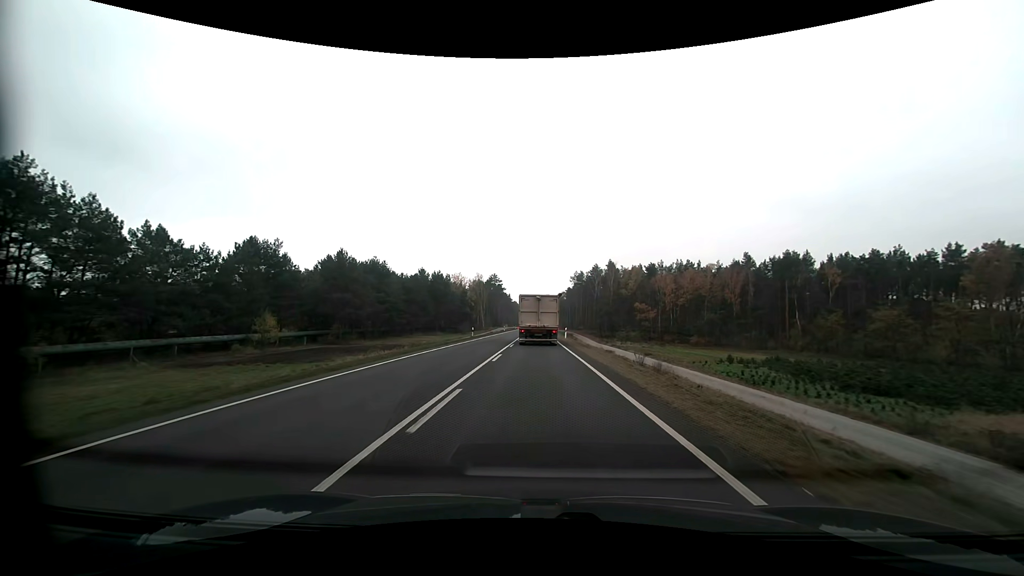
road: primary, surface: asphalt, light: Day
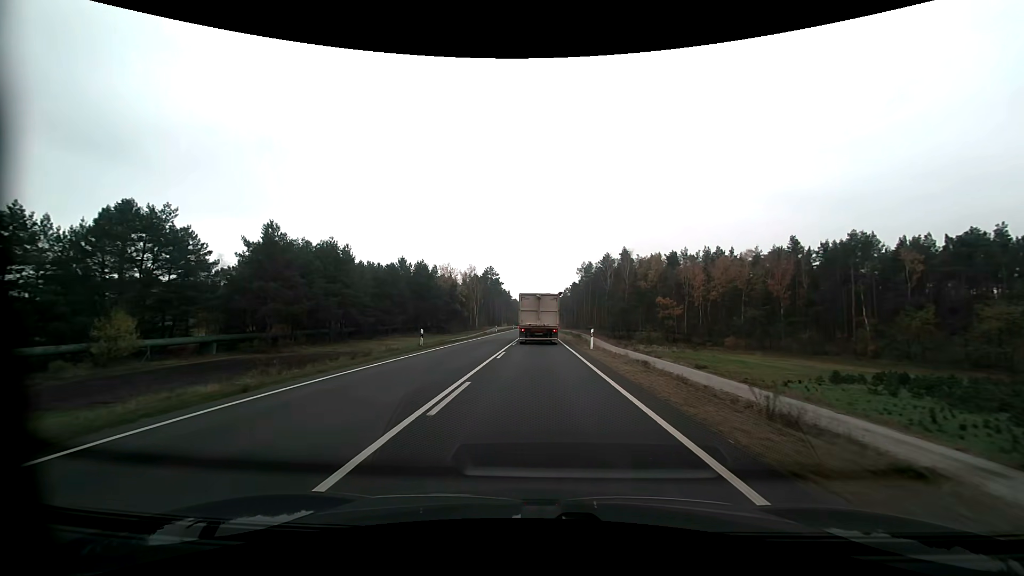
(0.0, +22.9) m; 0°
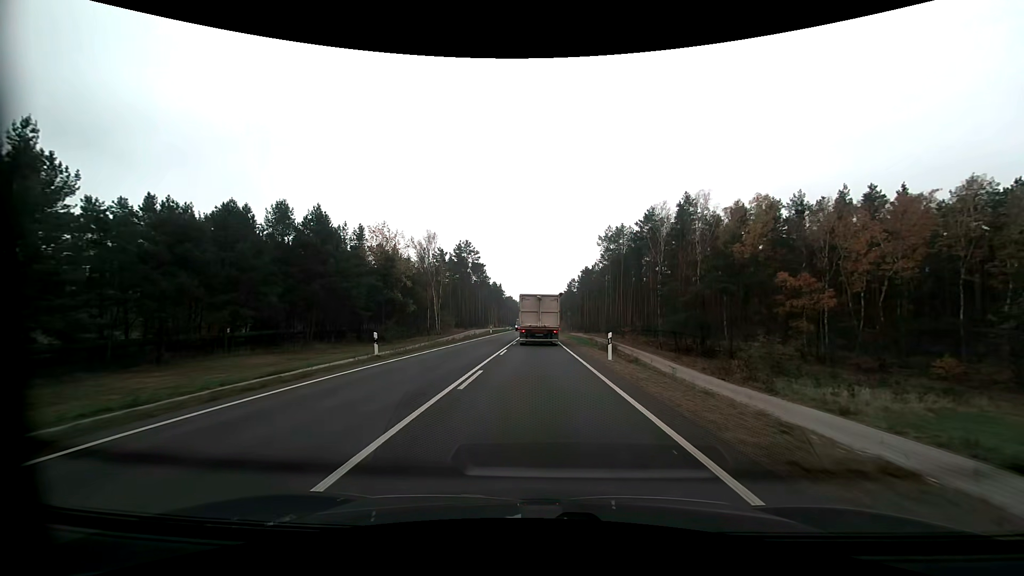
(0.0, +57.1) m; 0°
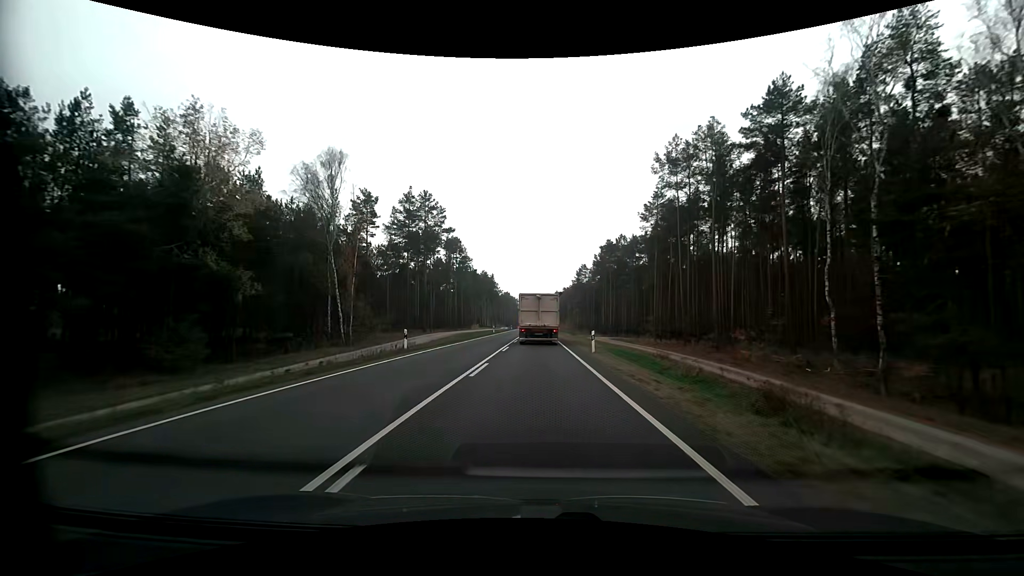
(0.0, +45.6) m; 0°
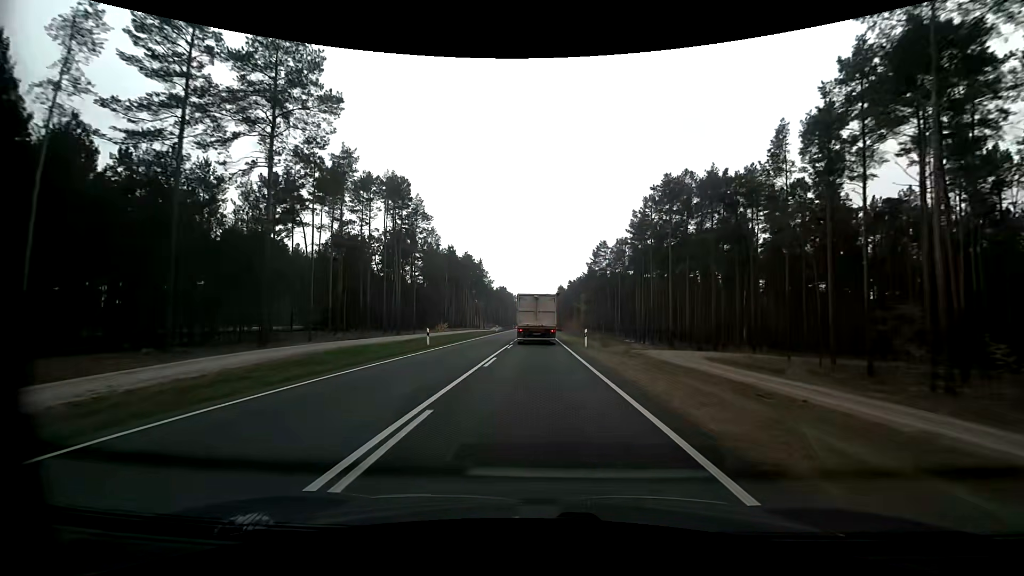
(-0.1, +45.1) m; 0°
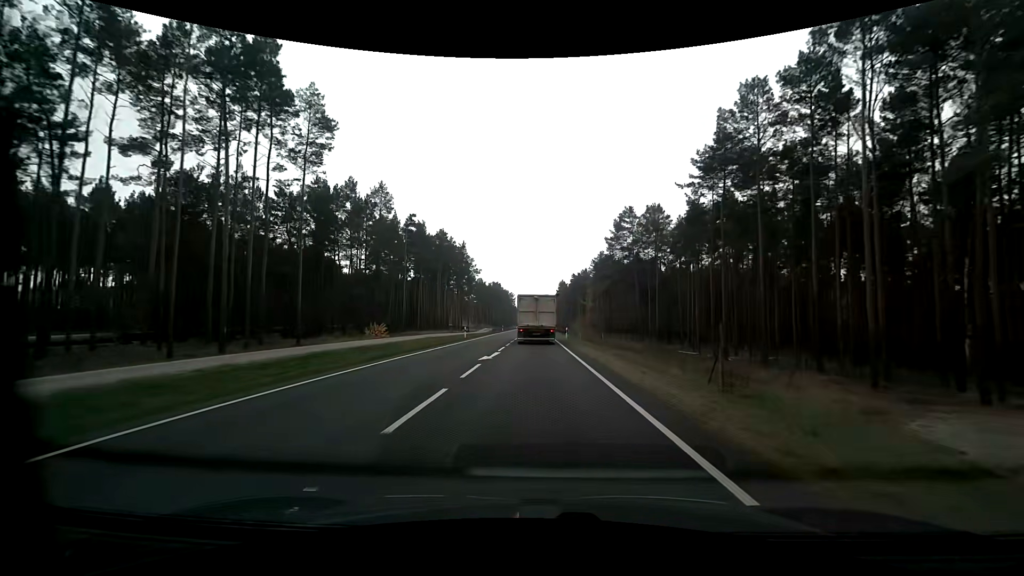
(0.0, +33.5) m; 0°
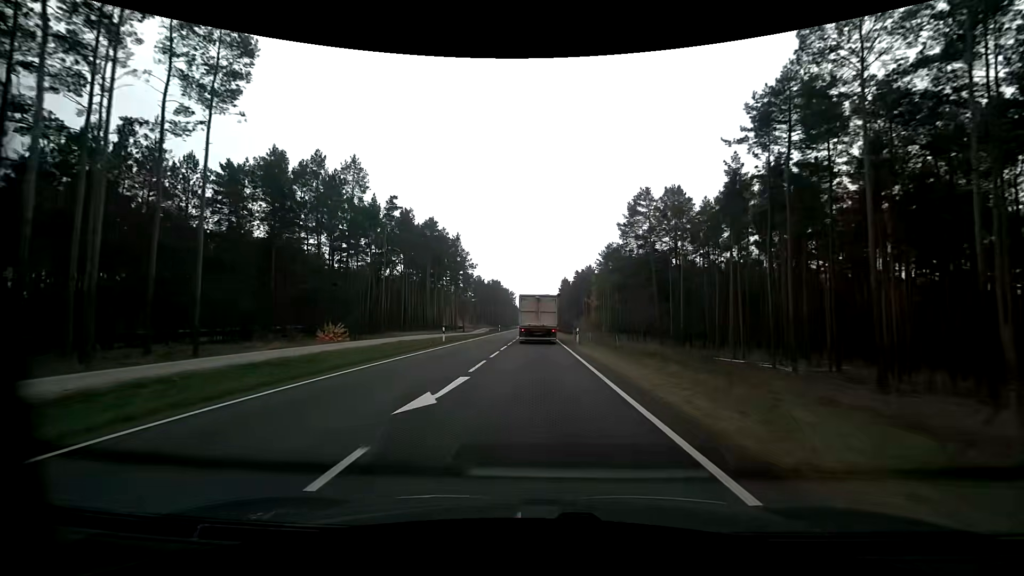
(0.0, +11.1) m; 0°
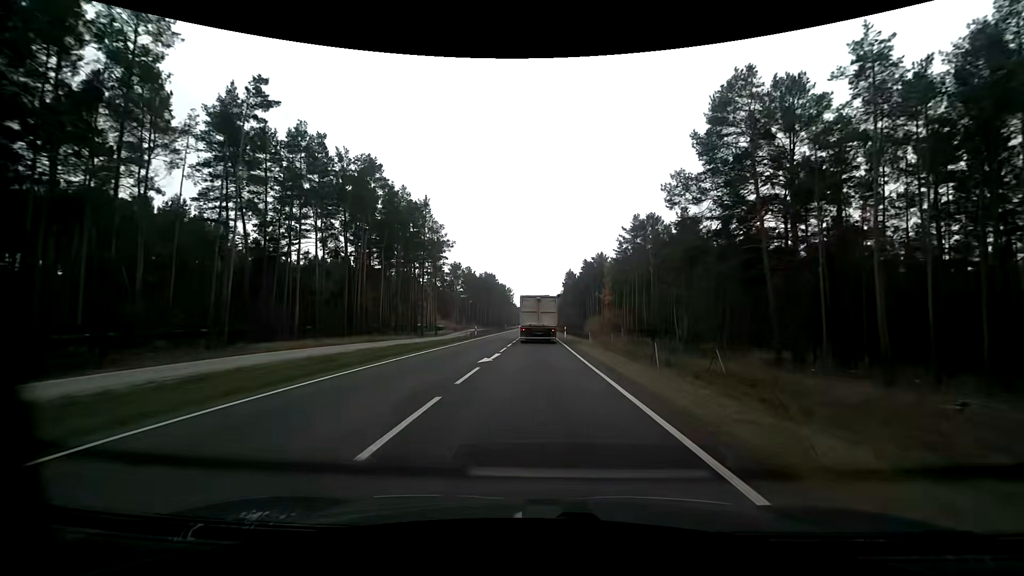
(0.0, +32.9) m; 0°
(0, +10) (0, +20) (0, +30) (0, +40) (0, +50) (0, +60) (0, +70) (0, +80) (0, +90) (0, +100) m
